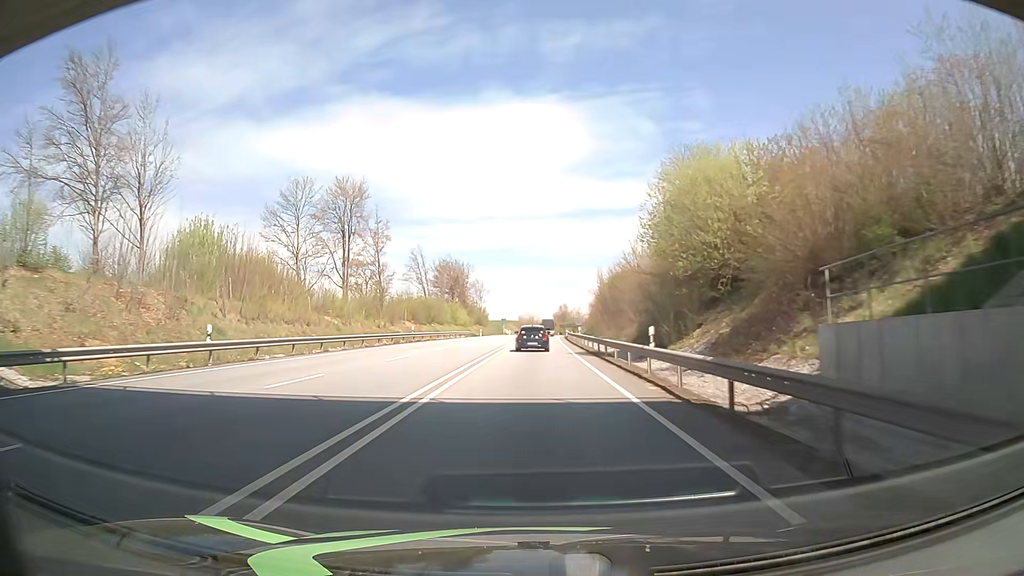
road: primary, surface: asphalt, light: Day
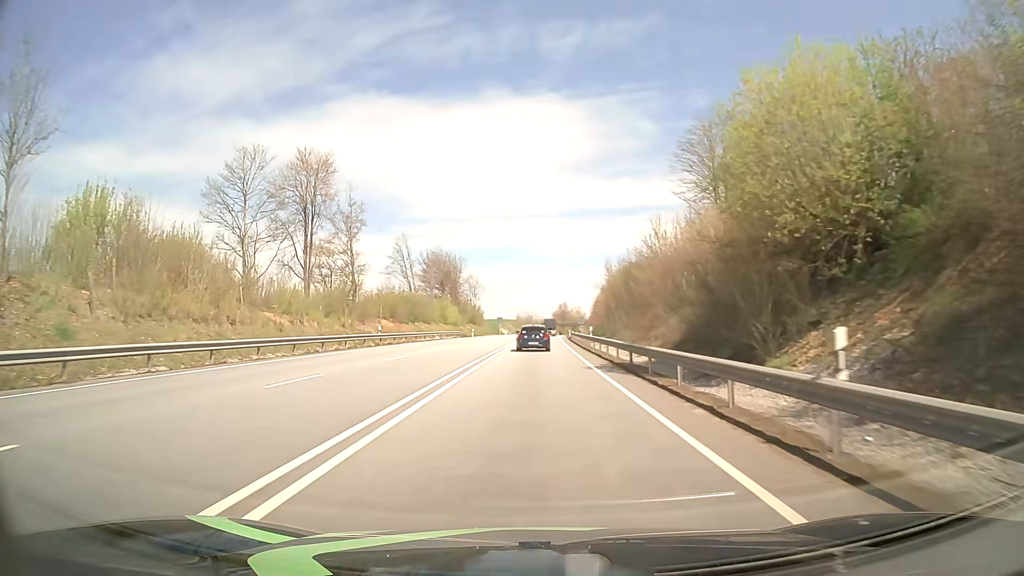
(-0.5, +12.0) m; -2°
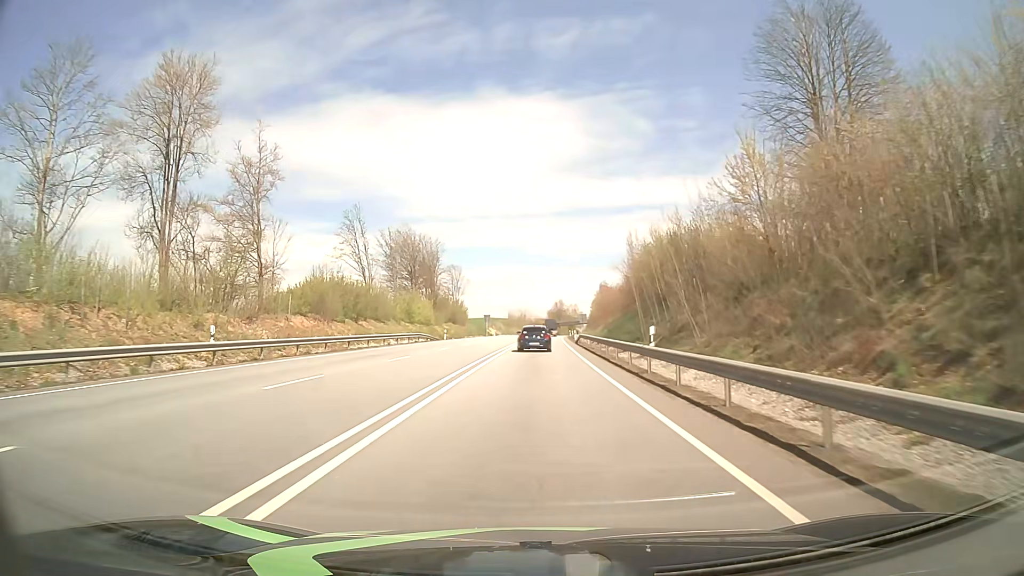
(+0.6, +23.9) m; +2°
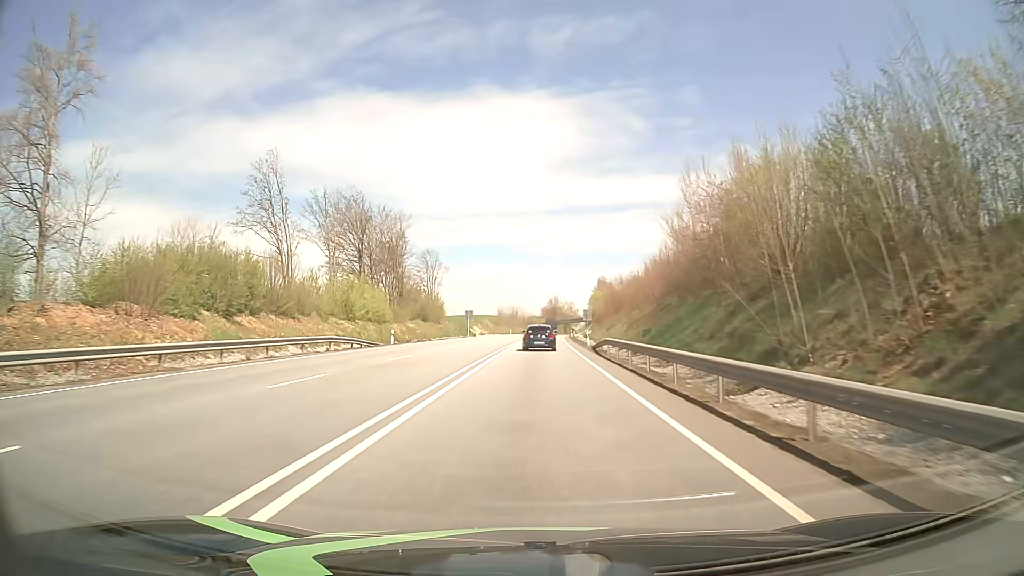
(+0.1, +23.8) m; +1°
